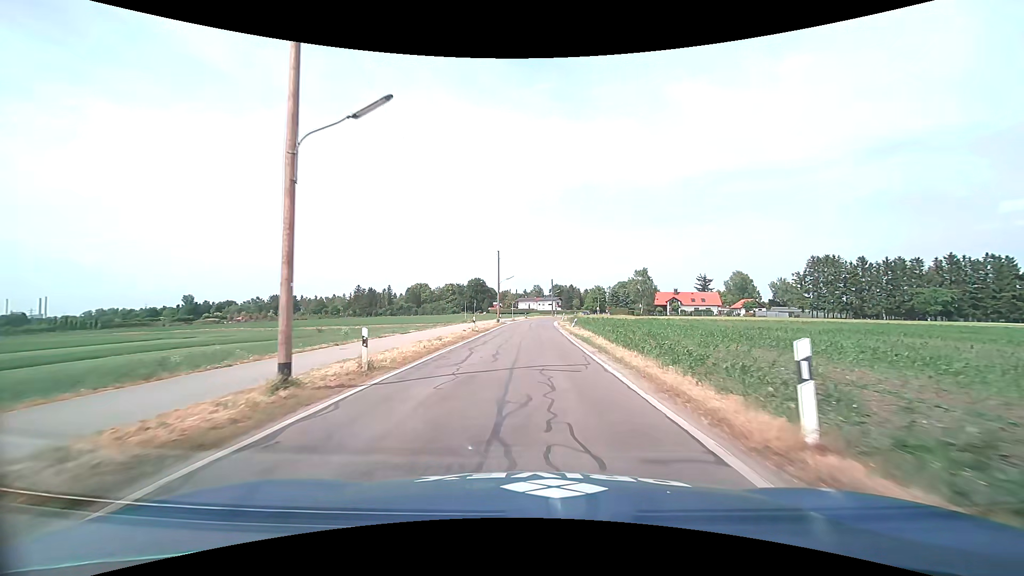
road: tertiary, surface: asphalt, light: Day
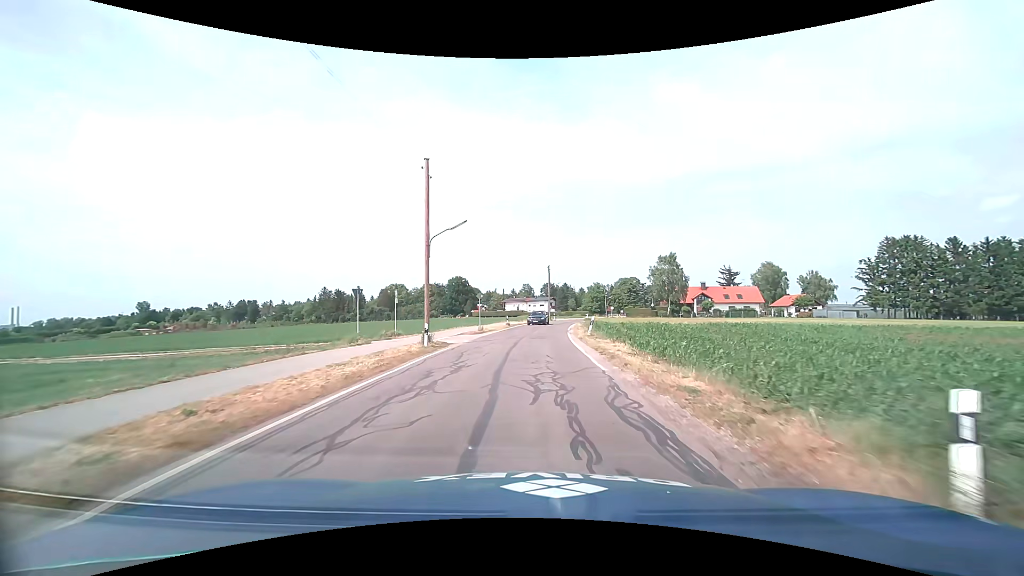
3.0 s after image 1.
(+0.4, +37.2) m; +1°
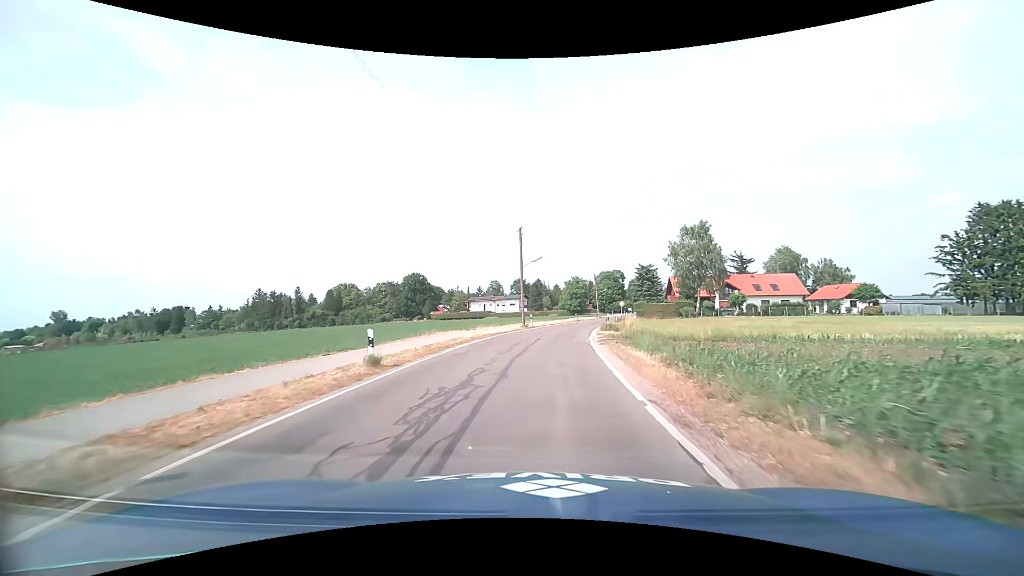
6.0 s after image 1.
(+0.9, +35.2) m; +3°
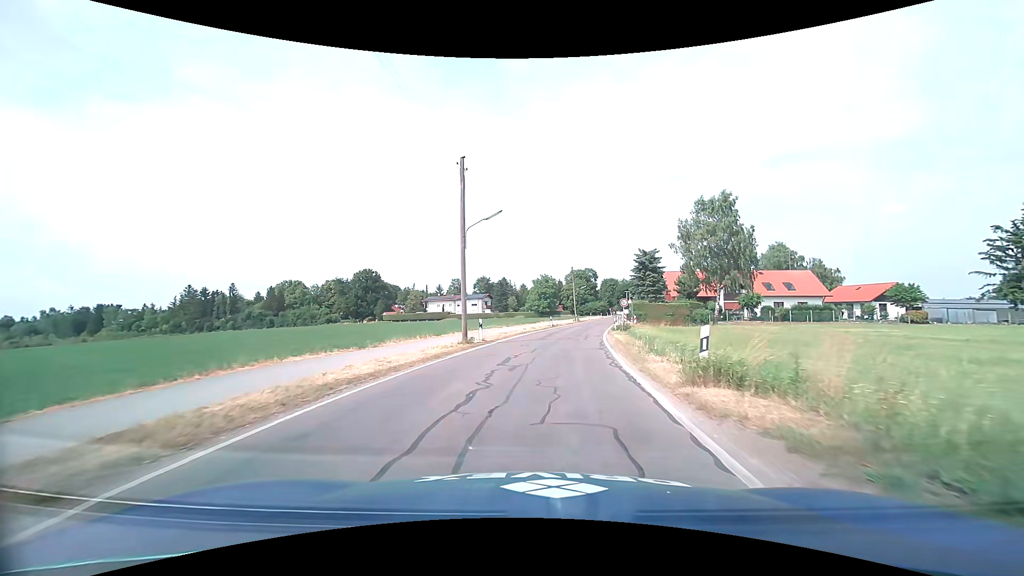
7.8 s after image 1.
(+0.7, +20.2) m; +4°
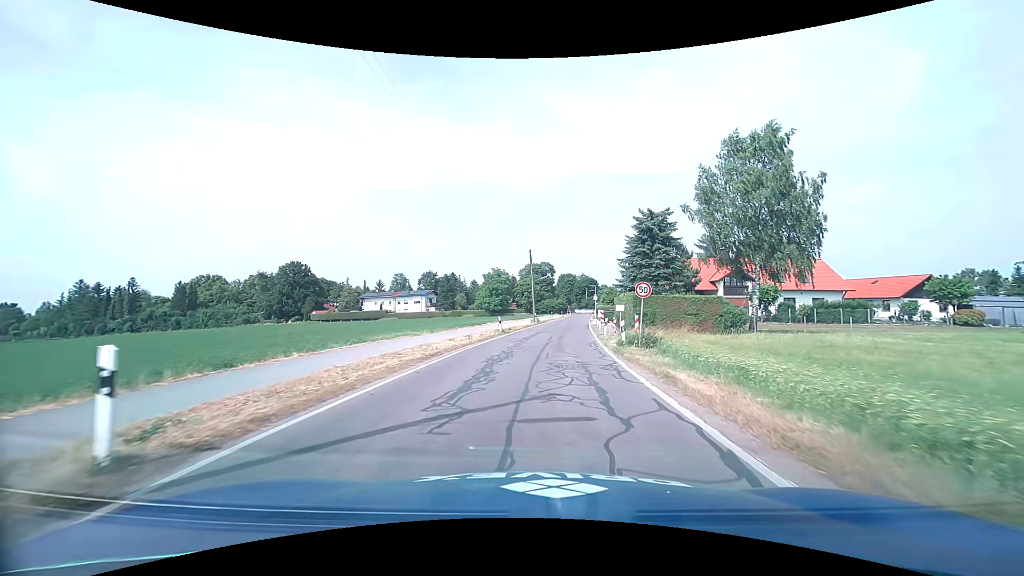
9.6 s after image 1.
(+0.8, +19.7) m; +5°
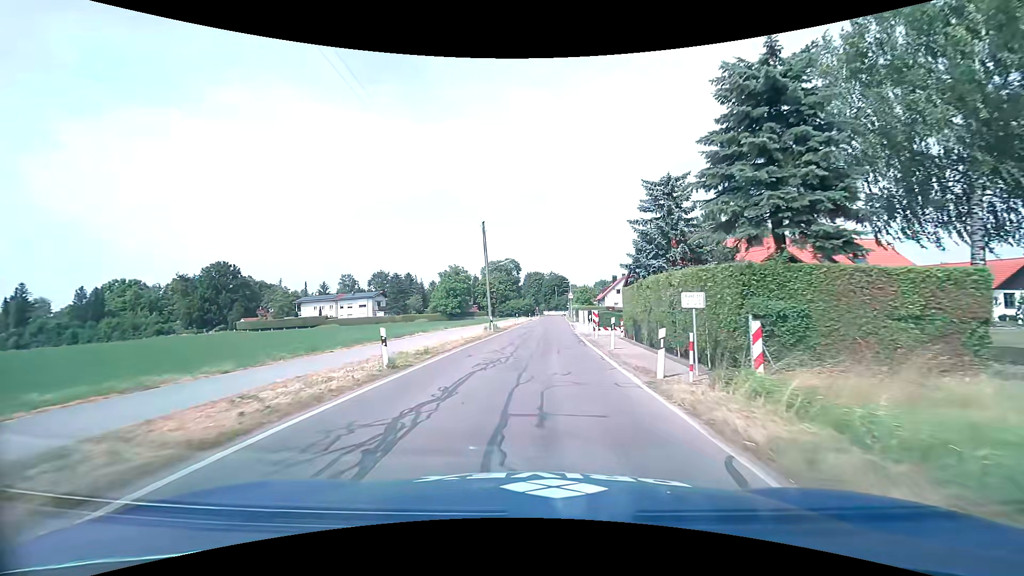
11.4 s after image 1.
(+0.8, +19.6) m; +4°
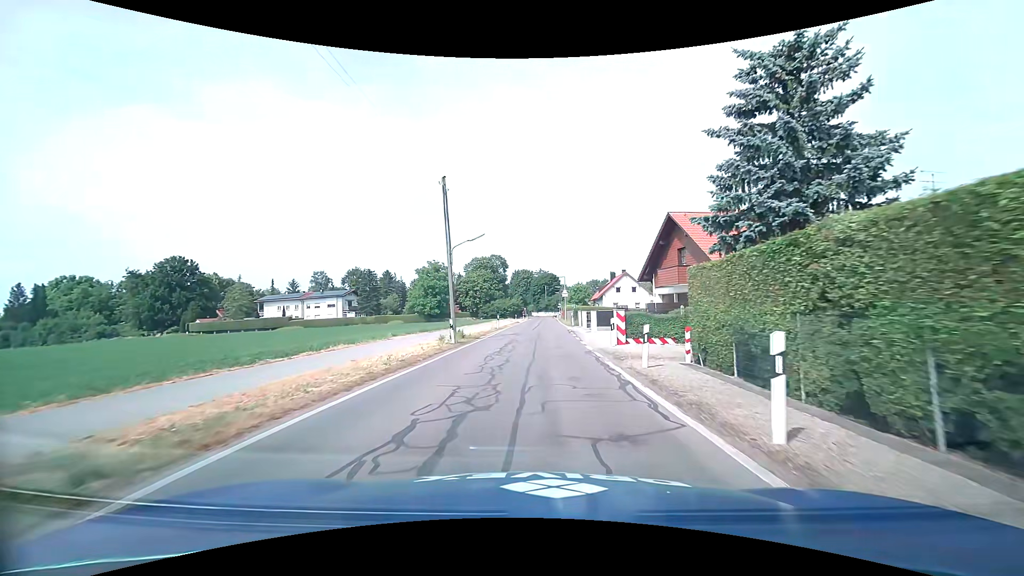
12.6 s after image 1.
(+0.1, +13.2) m; +1°
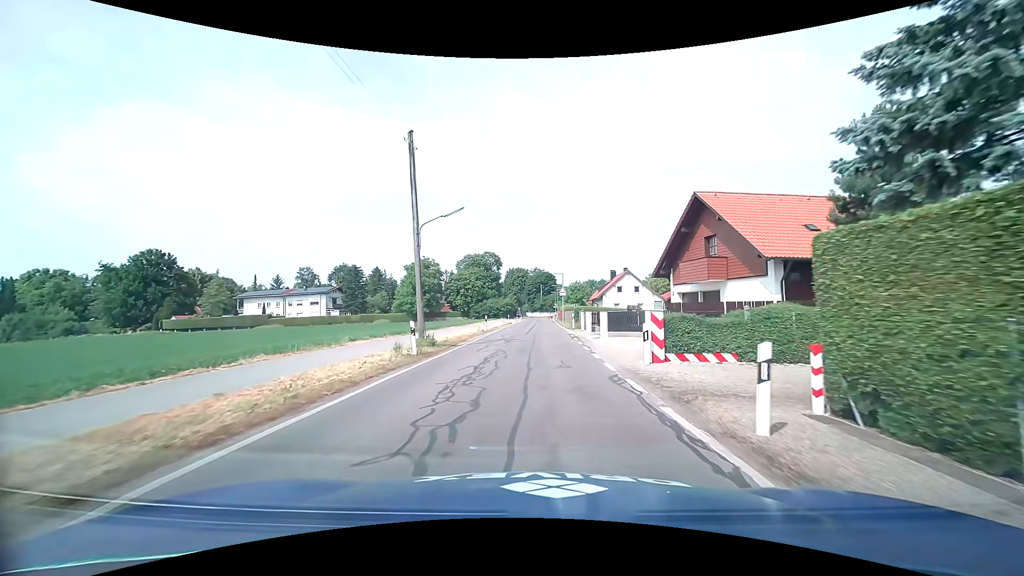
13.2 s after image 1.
(0.0, +6.4) m; +1°
(0, +10) (0, +20) (0, +30) (0, +40) (+1, +50) (+1, +60) (+2, +70) (+2, +80) (+1, +90) (0, +100) m
